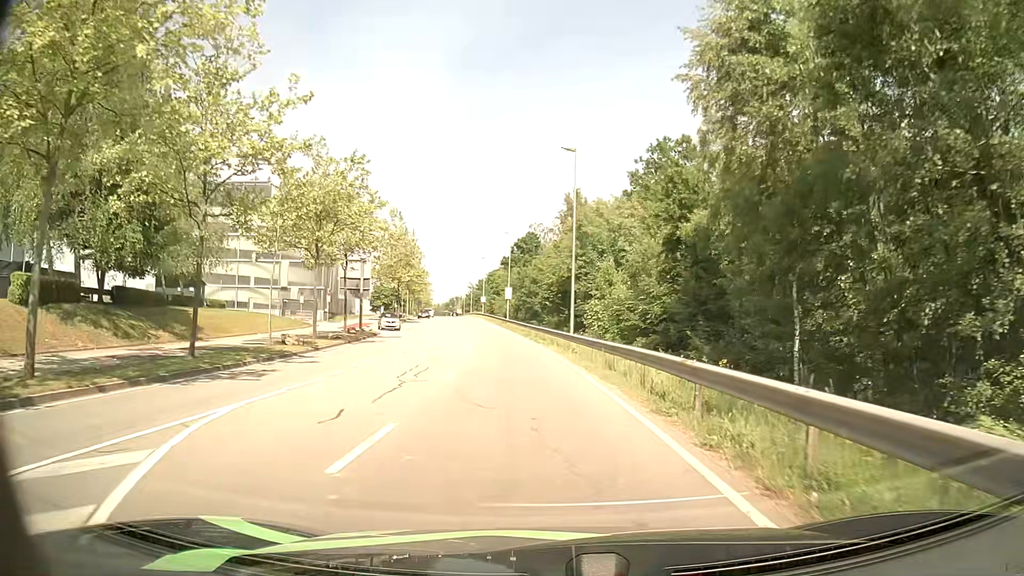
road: secondary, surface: asphalt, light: Day
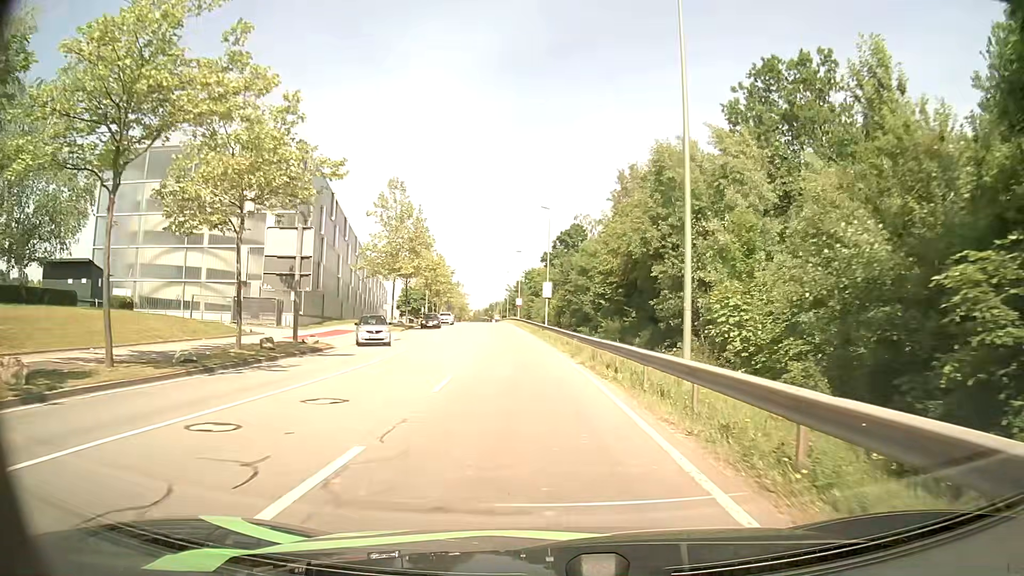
(-0.6, +19.9) m; -4°
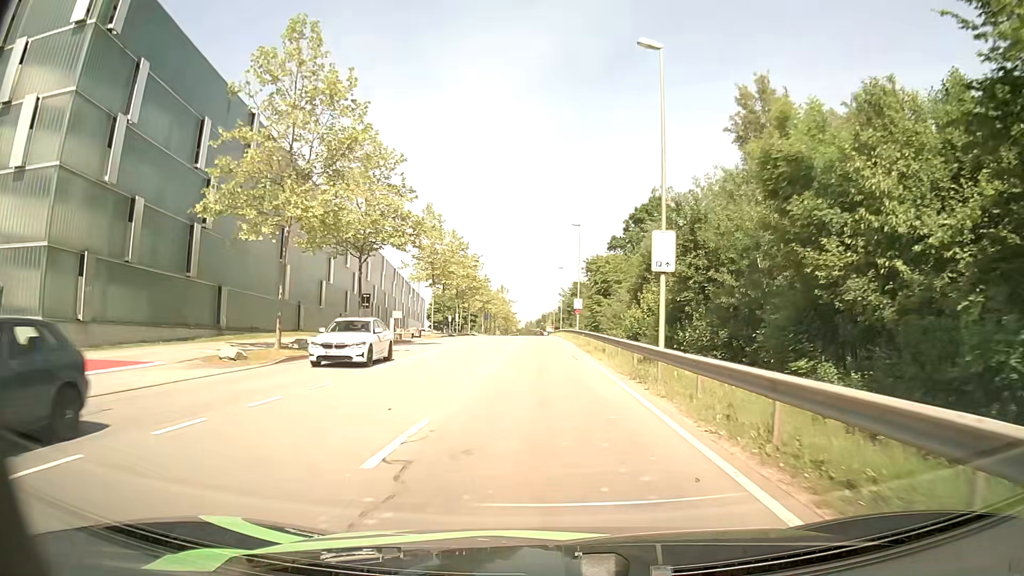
(-1.7, +34.3) m; -6°
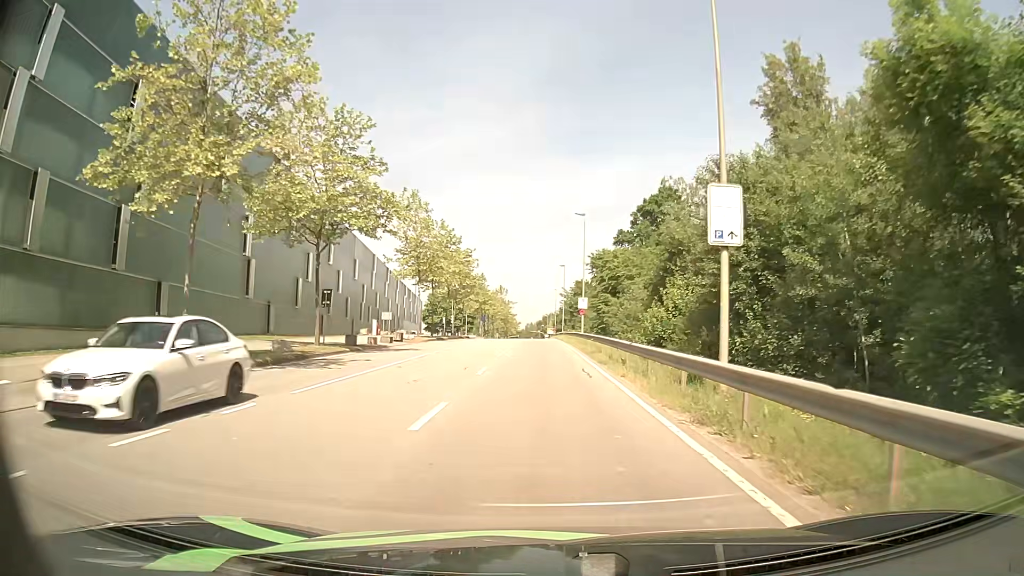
(+0.1, +6.9) m; +1°
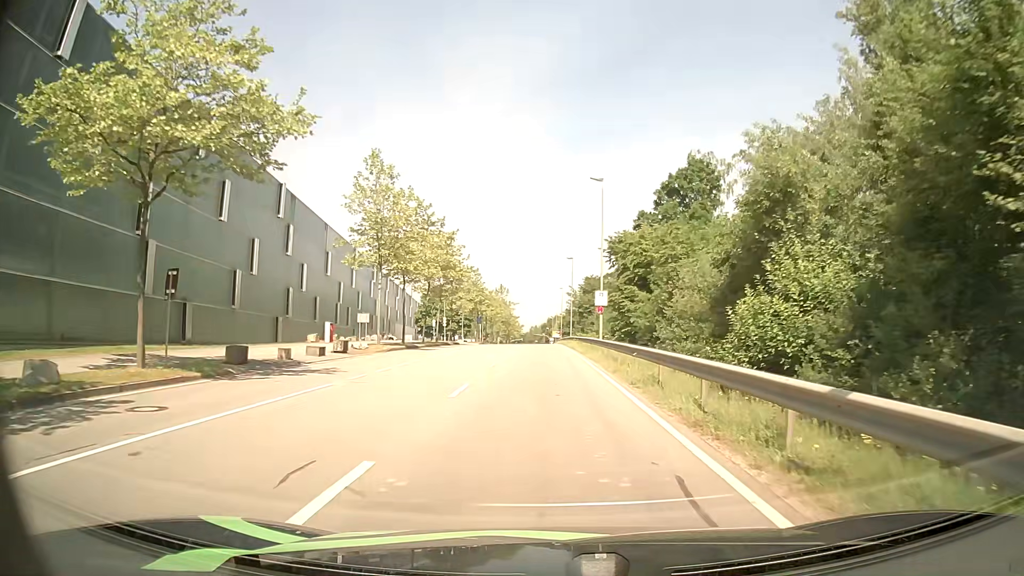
(-0.1, +13.9) m; 0°
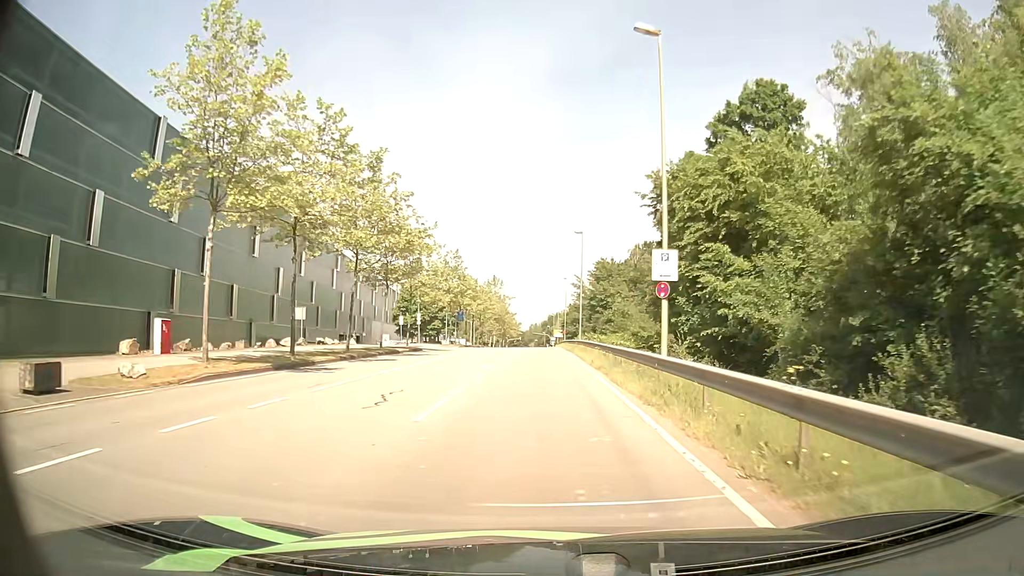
(-0.2, +20.9) m; 0°
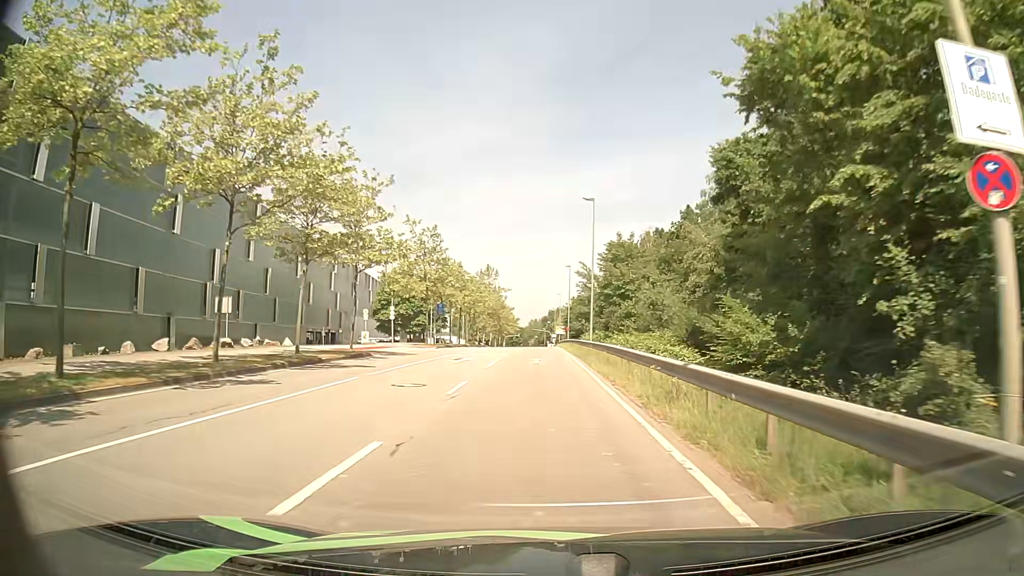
(0.0, +14.1) m; 0°
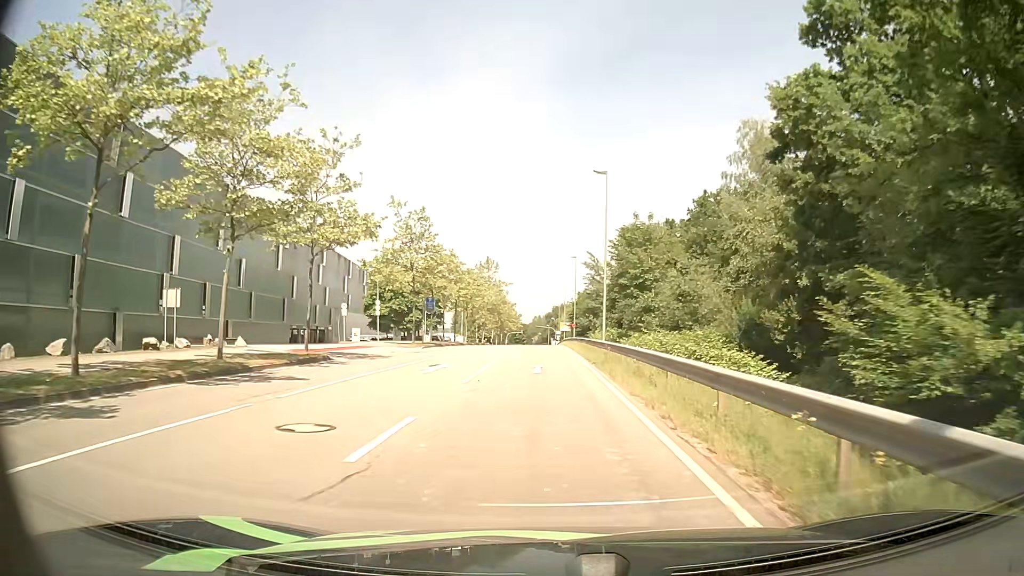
(0.0, +7.1) m; -1°
(0, +10) (0, +20) (0, +30) (0, +40) (0, +50) (0, +60) (0, +70) (0, +80) (0, +90) (0, +100) m
